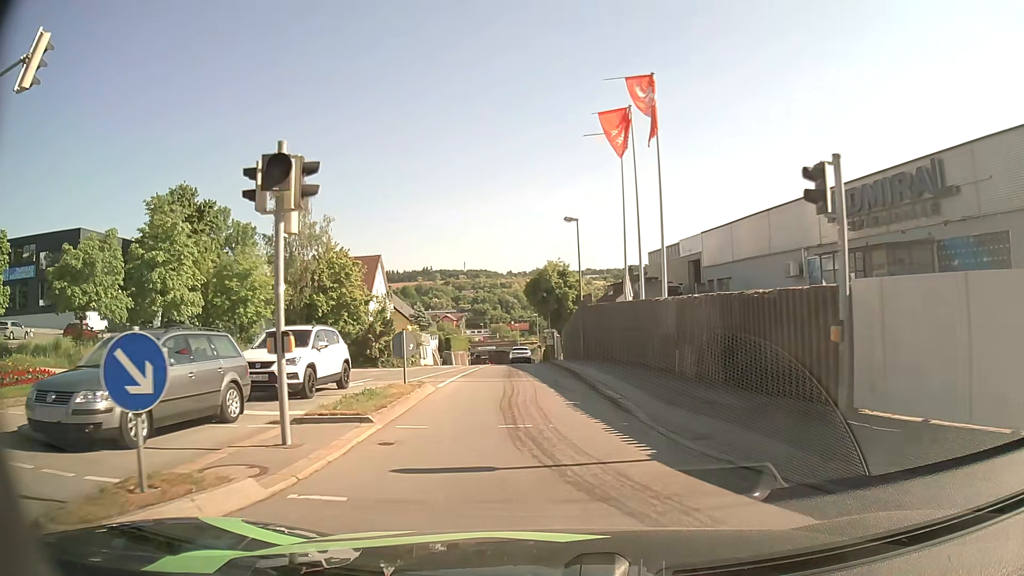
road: tertiary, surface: asphalt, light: Day
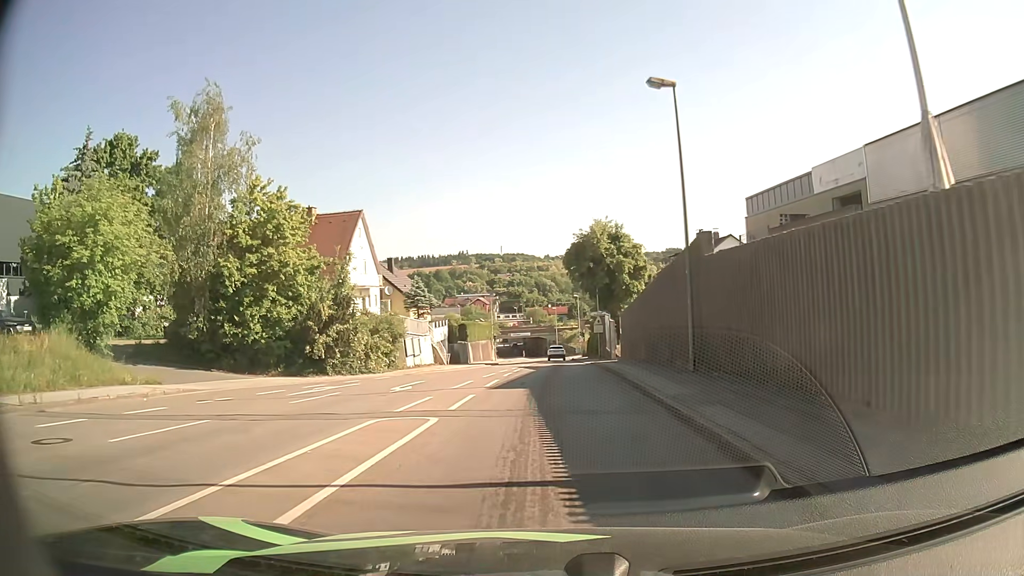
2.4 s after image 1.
(-0.9, +20.2) m; -4°
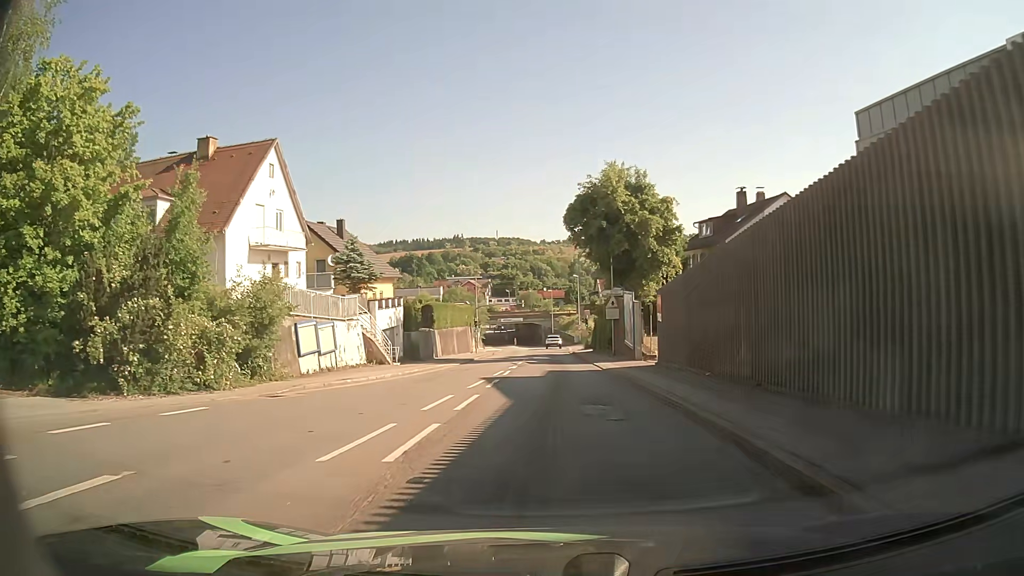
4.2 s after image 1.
(+0.2, +16.2) m; +1°
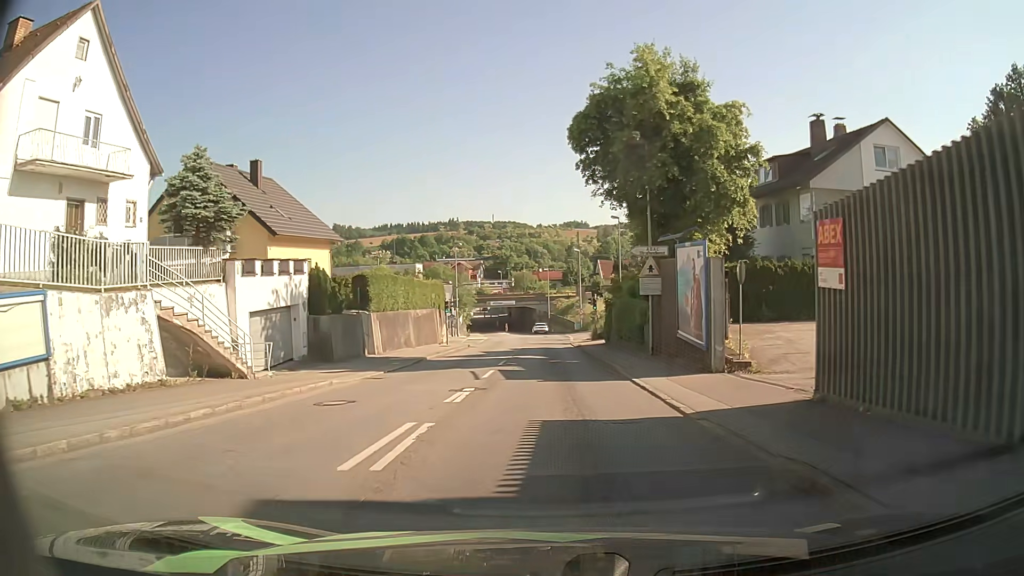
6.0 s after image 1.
(+0.1, +16.5) m; 0°
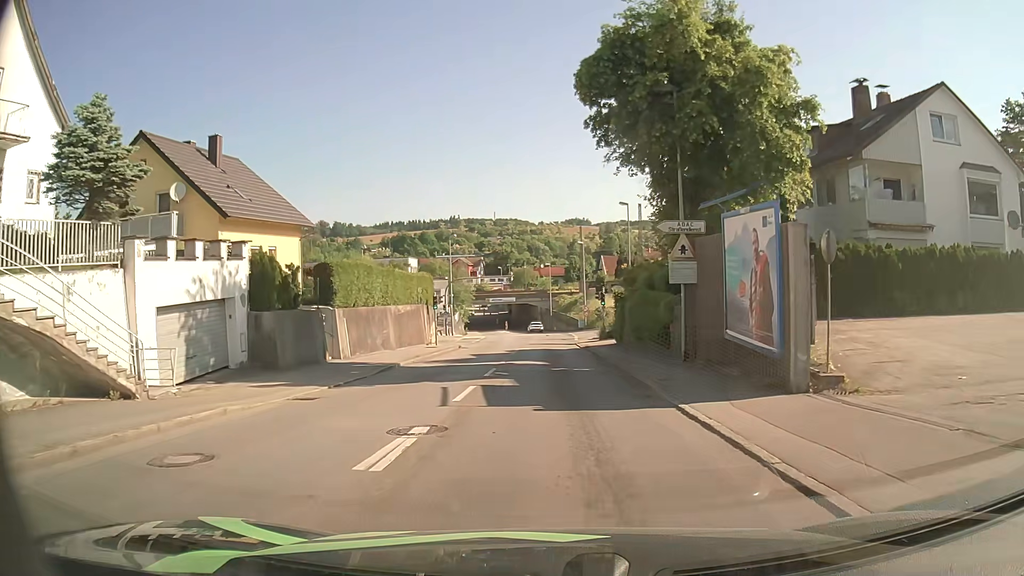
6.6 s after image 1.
(0.0, +5.7) m; 0°
